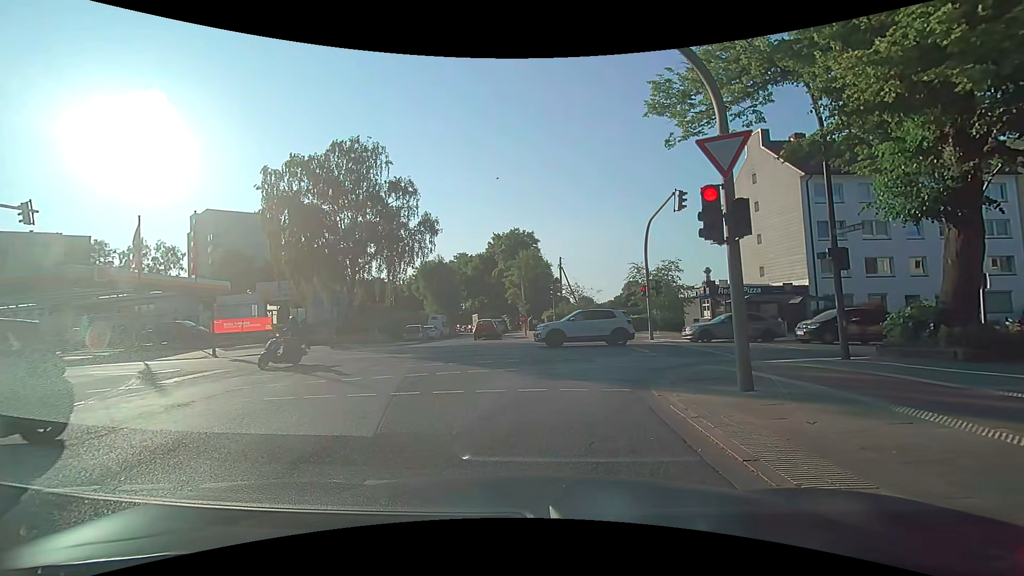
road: tertiary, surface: asphalt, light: Day
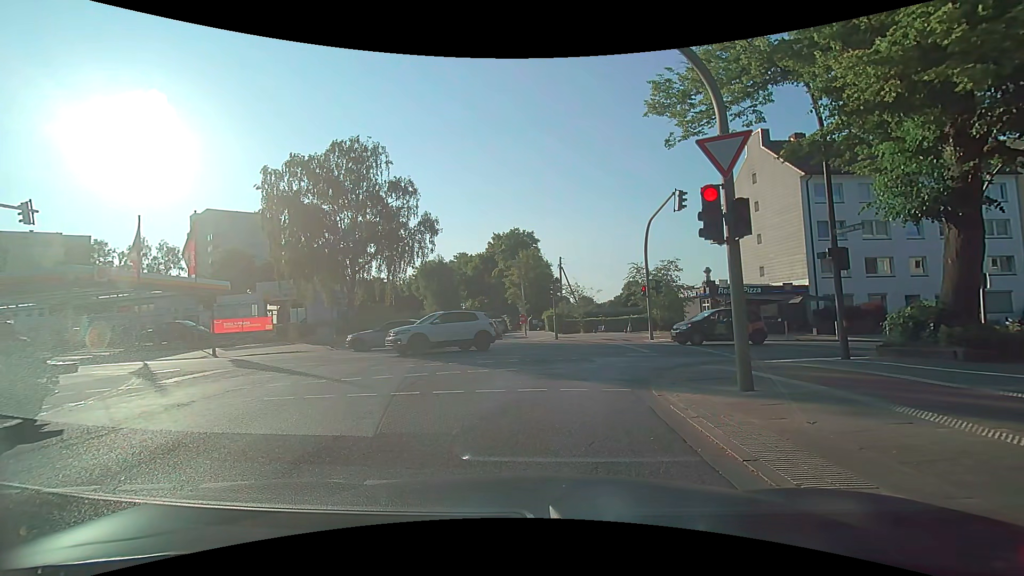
(0.0, 0.0) m; 0°
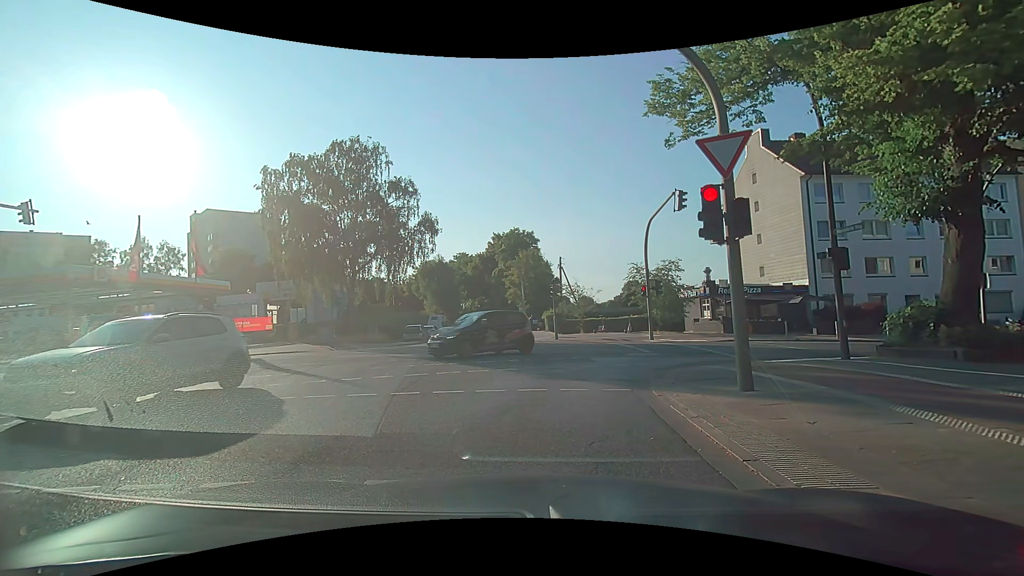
(0.0, 0.0) m; 0°
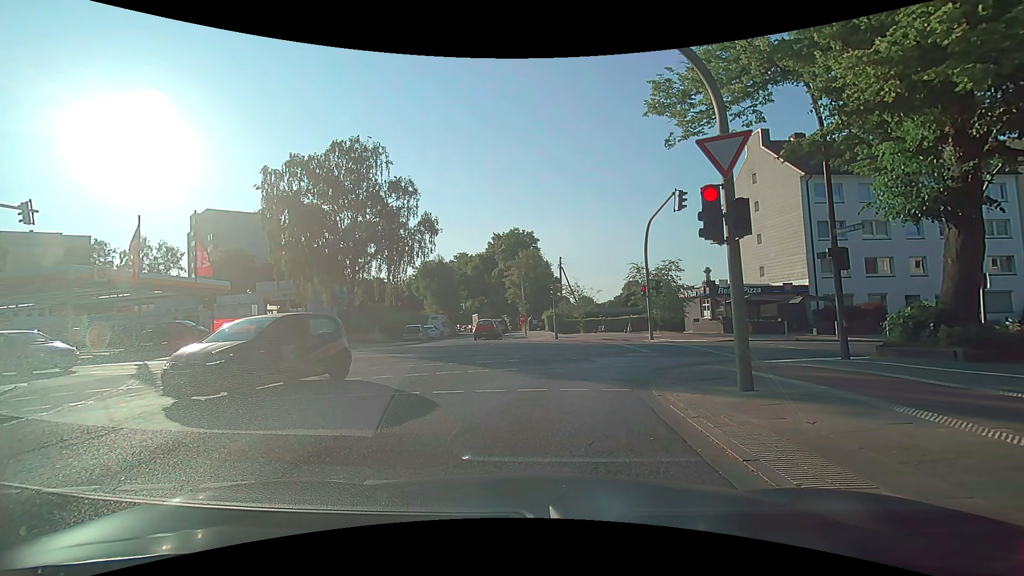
(0.0, 0.0) m; 0°
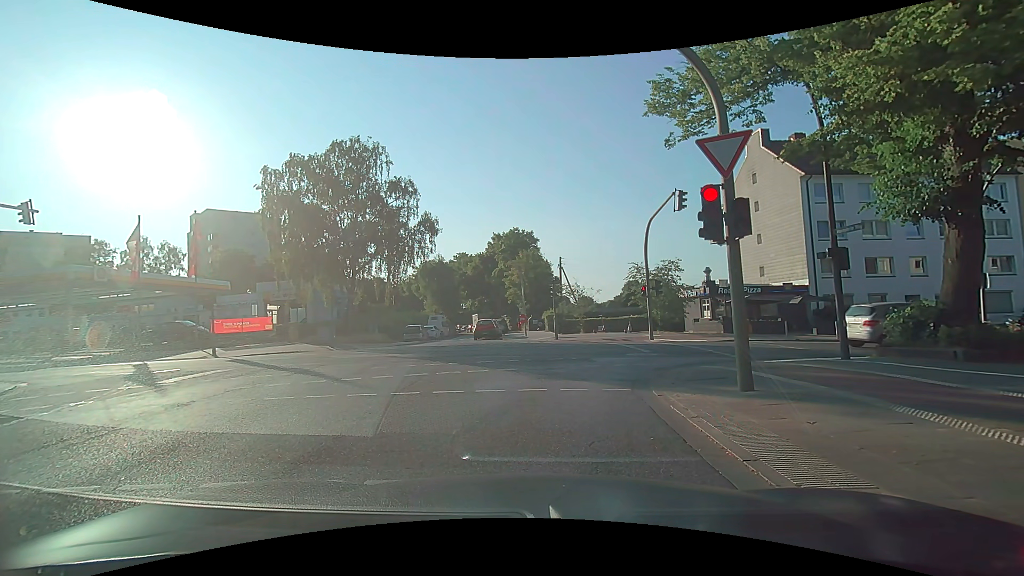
(0.0, 0.0) m; 0°
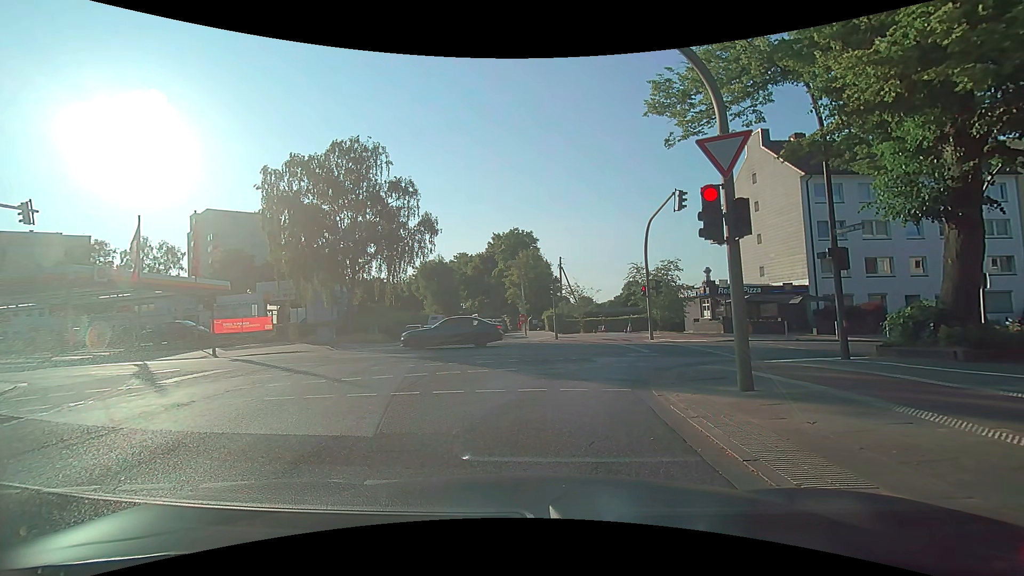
(0.0, 0.0) m; 0°
